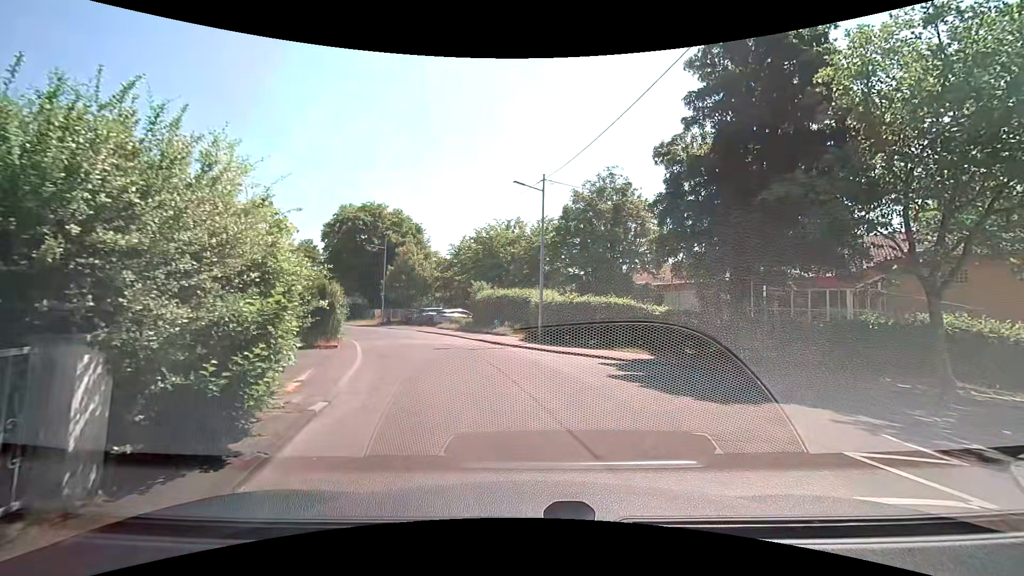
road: residential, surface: asphalt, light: Day
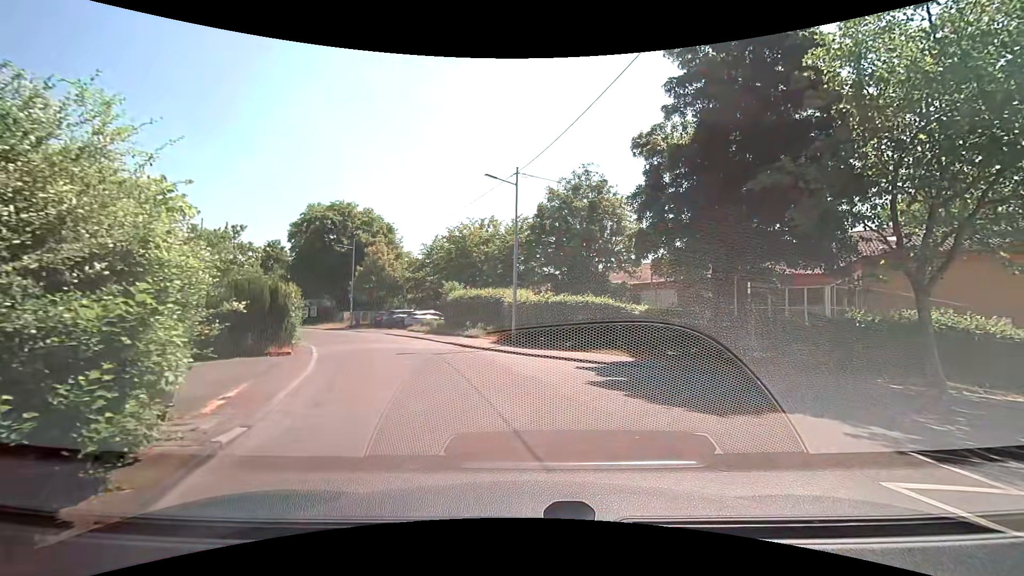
(0.0, +1.3) m; +5°
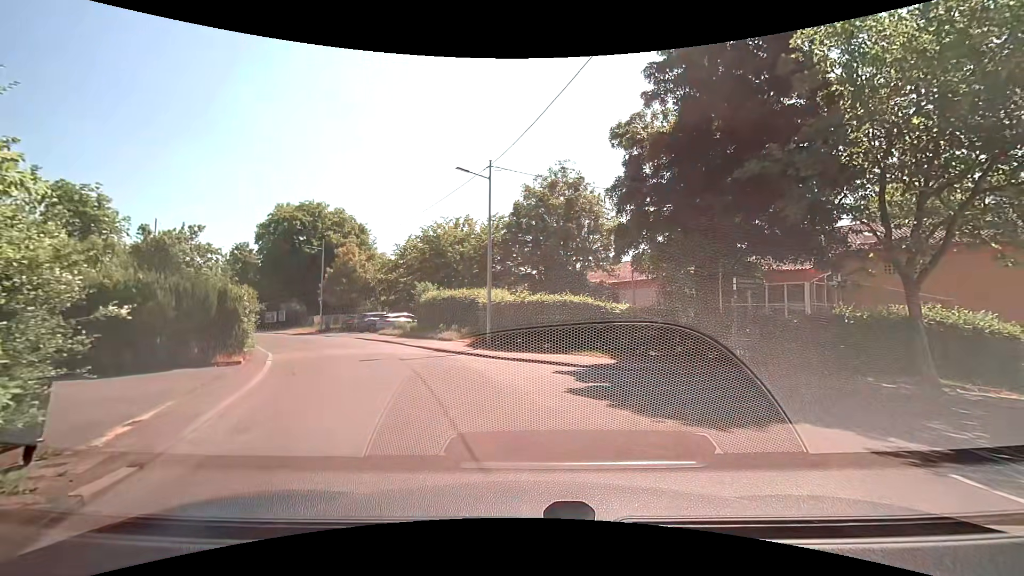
(0.0, +1.2) m; +1°
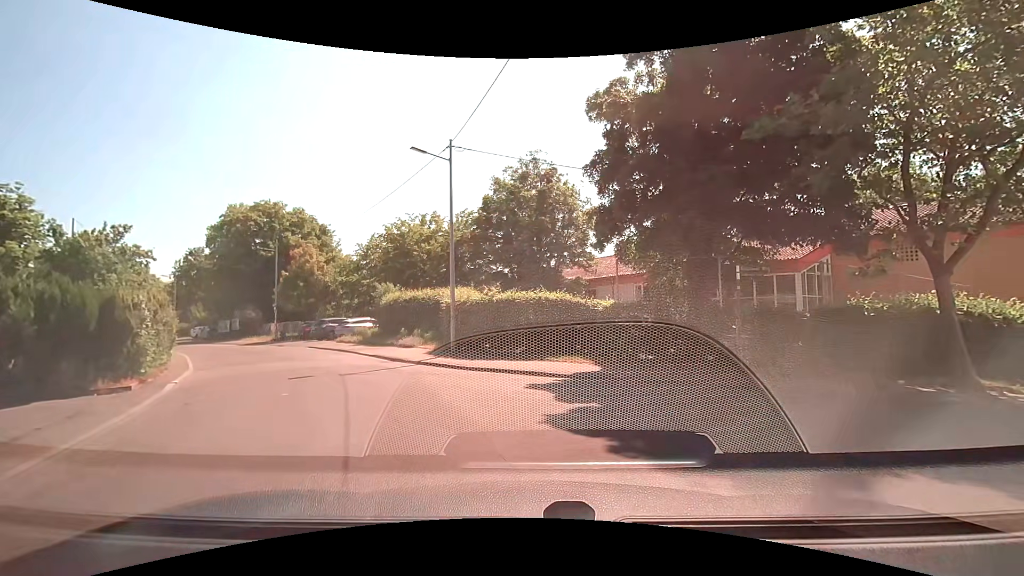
(+0.1, +2.7) m; +5°
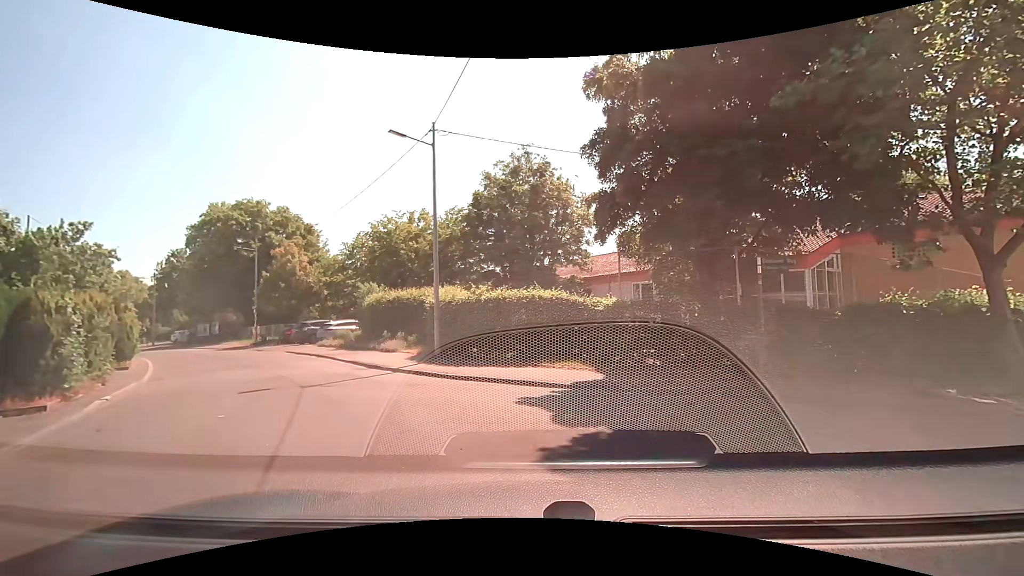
(0.0, +1.7) m; 0°
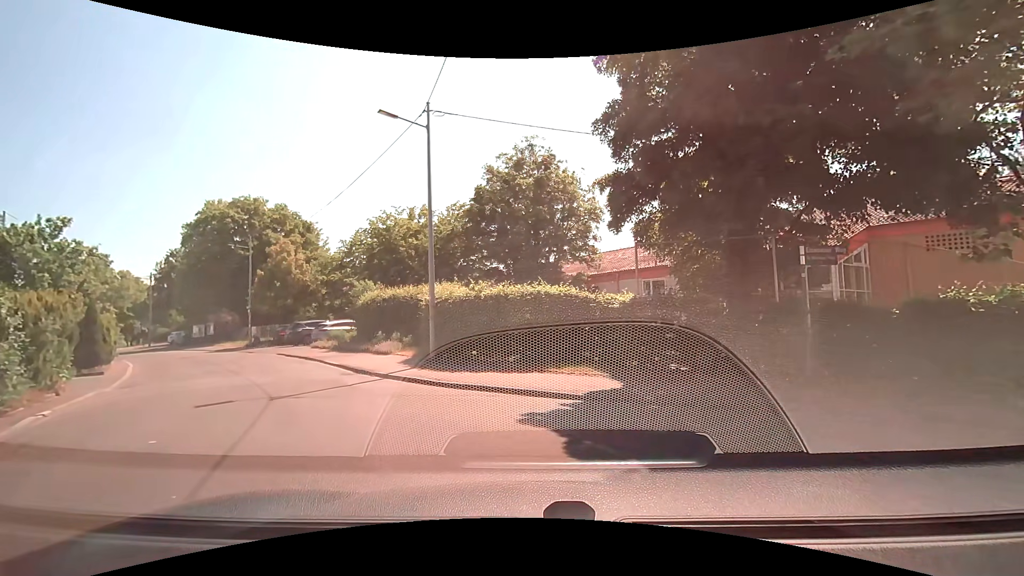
(0.0, +1.6) m; 0°
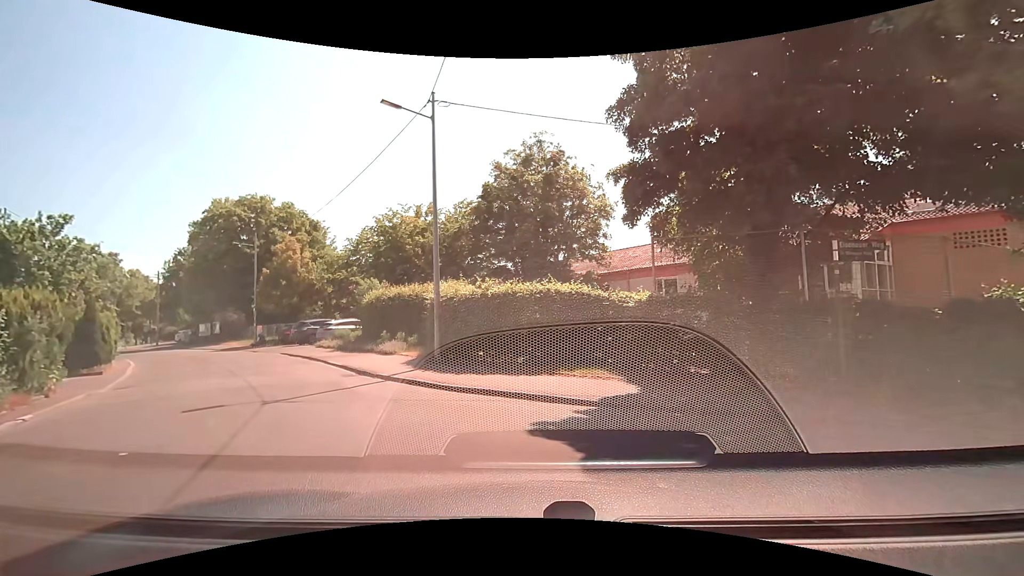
(0.0, +0.7) m; 0°
